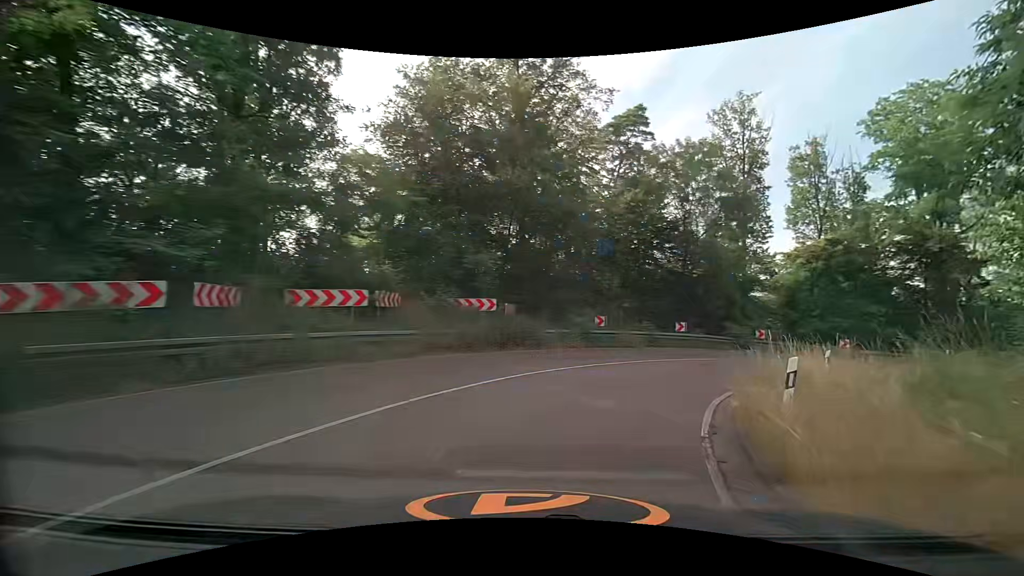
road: secondary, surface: asphalt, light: Day
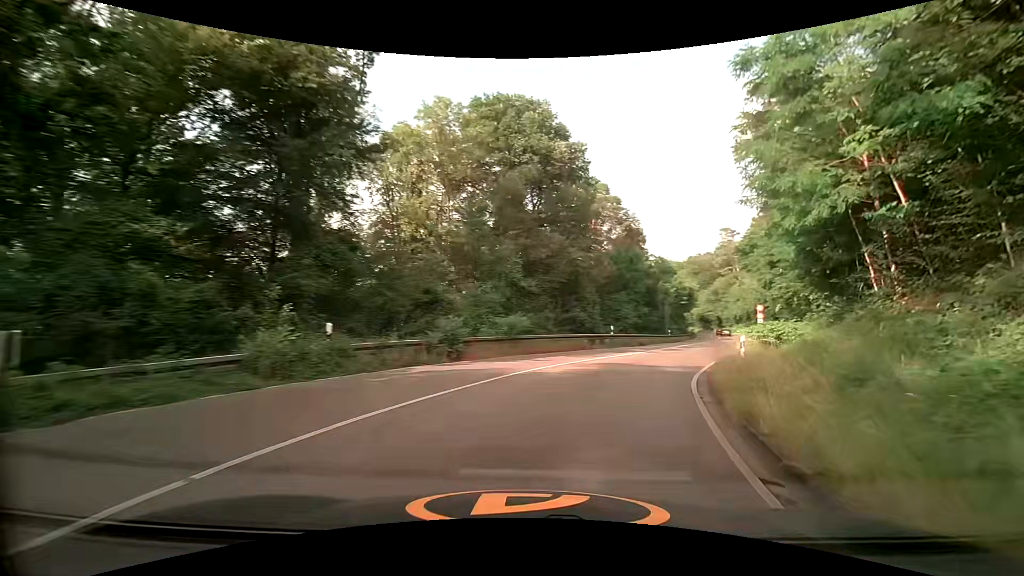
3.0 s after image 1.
(+16.3, +25.1) m; +67°
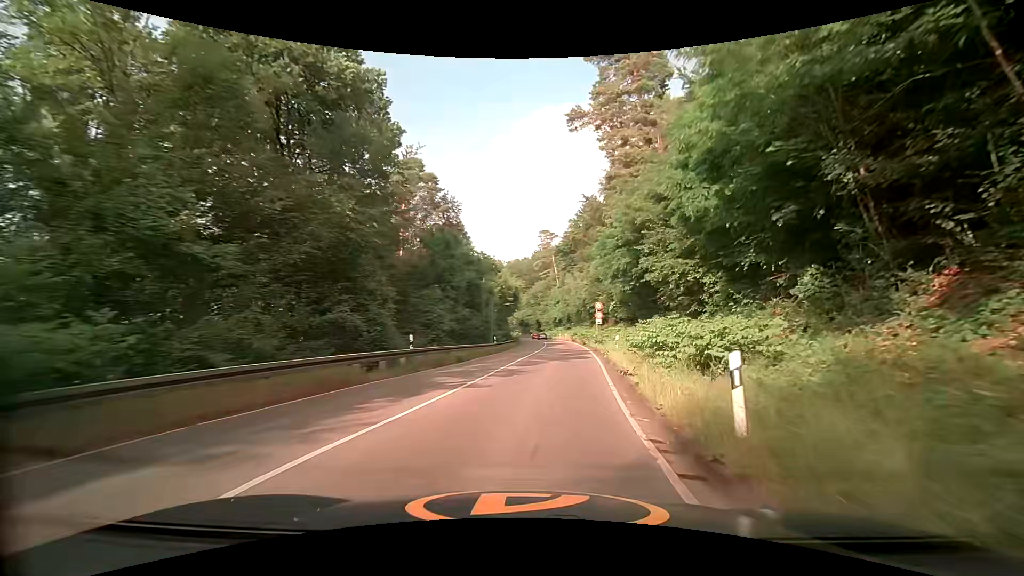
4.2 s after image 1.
(+2.8, +13.8) m; +20°
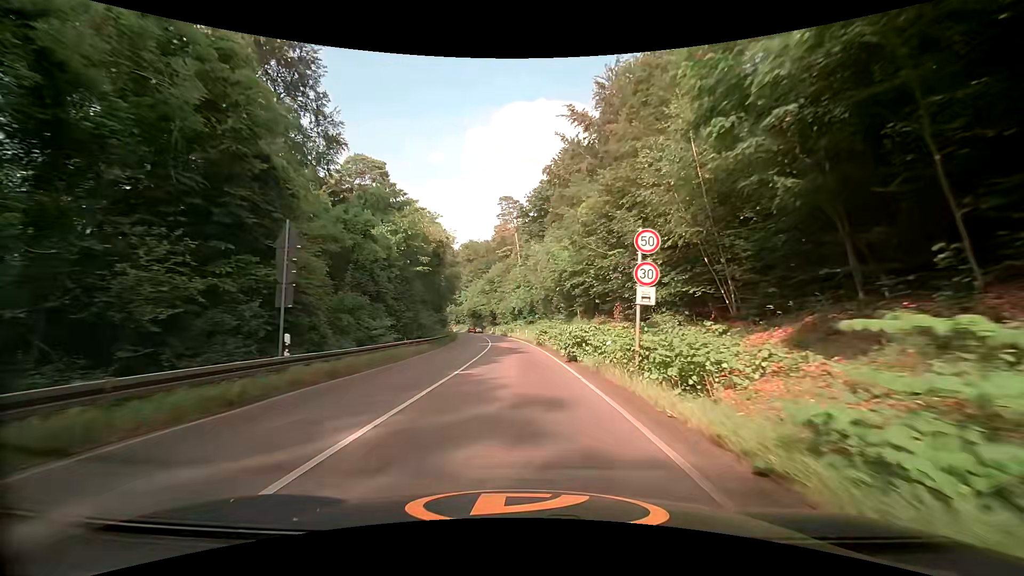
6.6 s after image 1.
(+2.6, +30.6) m; +5°
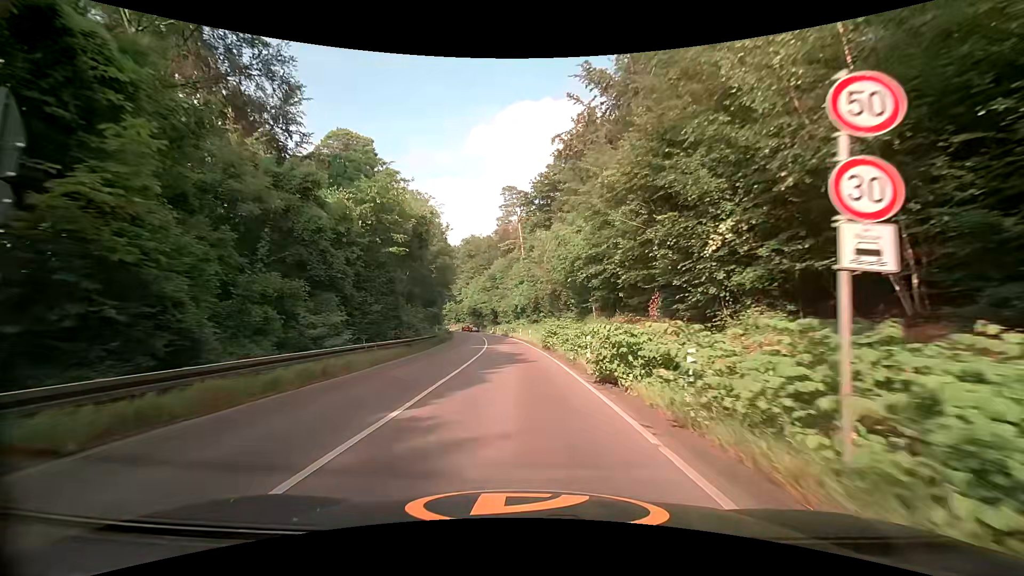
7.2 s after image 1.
(0.0, +7.6) m; 0°
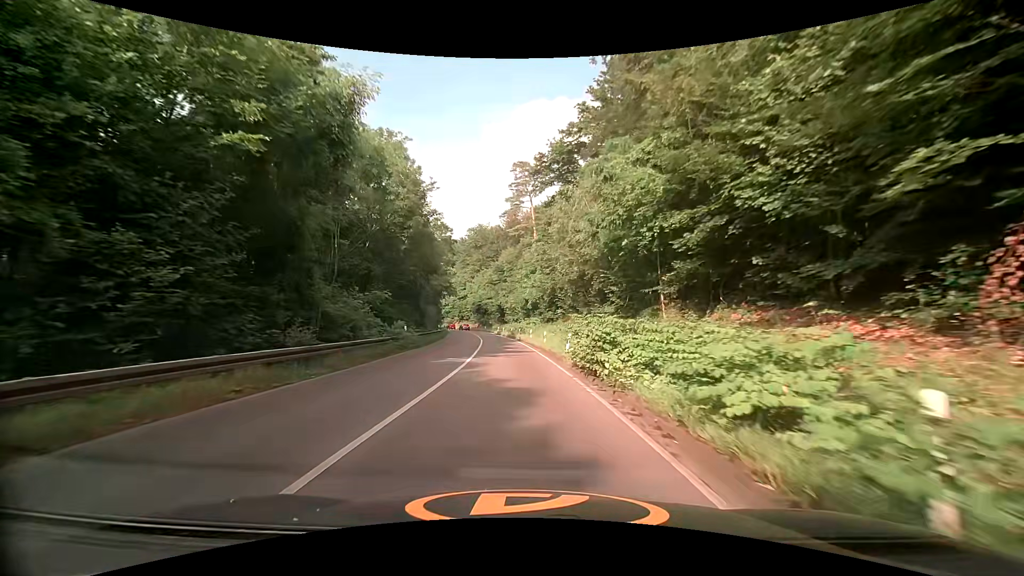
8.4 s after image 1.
(-0.1, +15.2) m; -1°
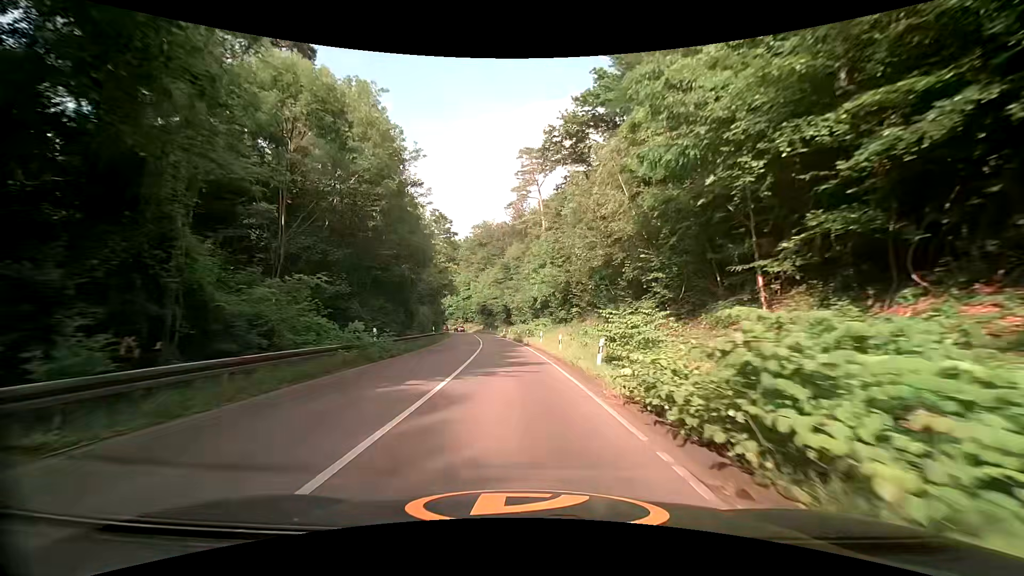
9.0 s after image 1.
(0.0, +7.7) m; 0°
